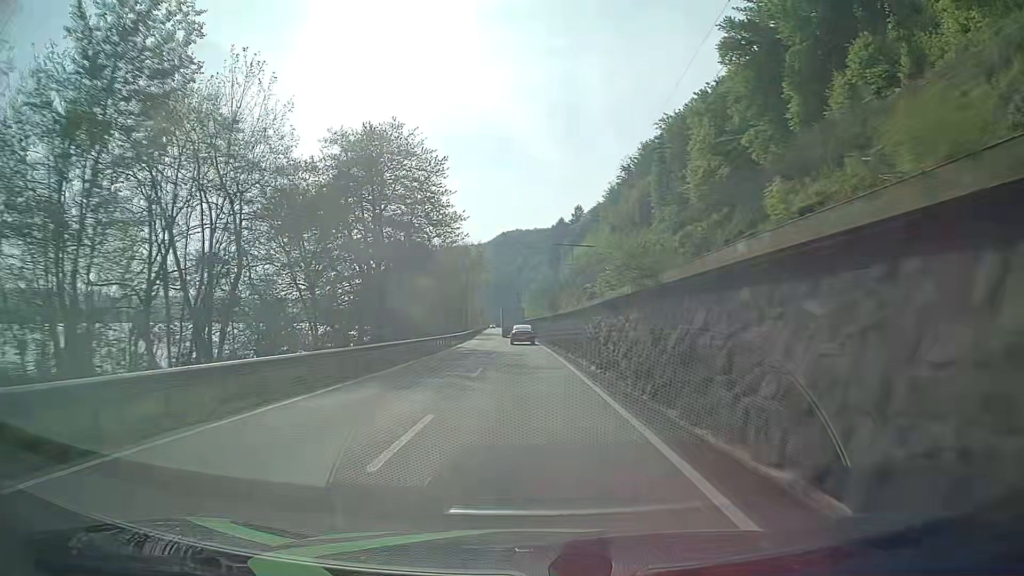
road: primary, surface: asphalt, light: Day
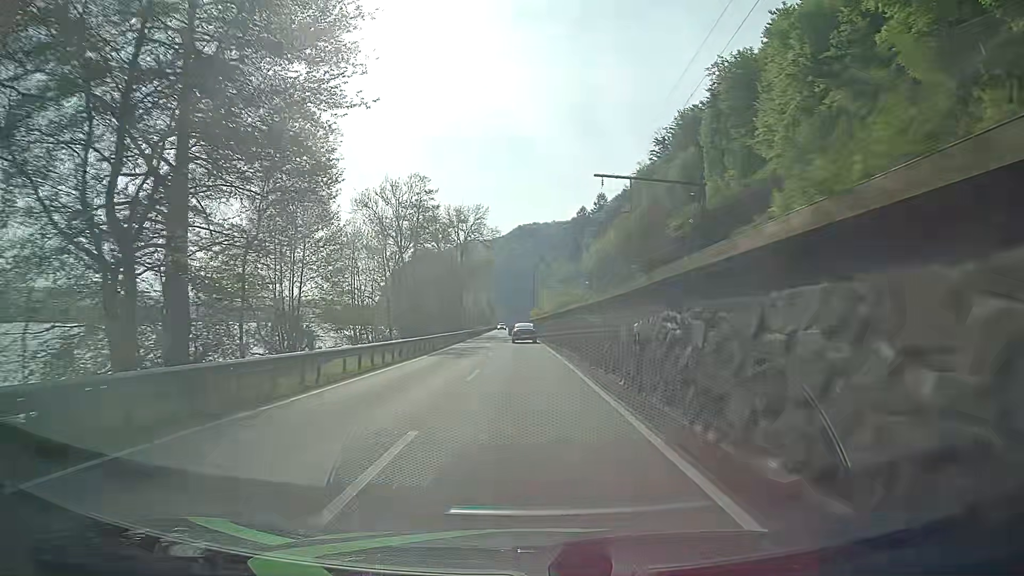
(-0.4, +37.6) m; -1°
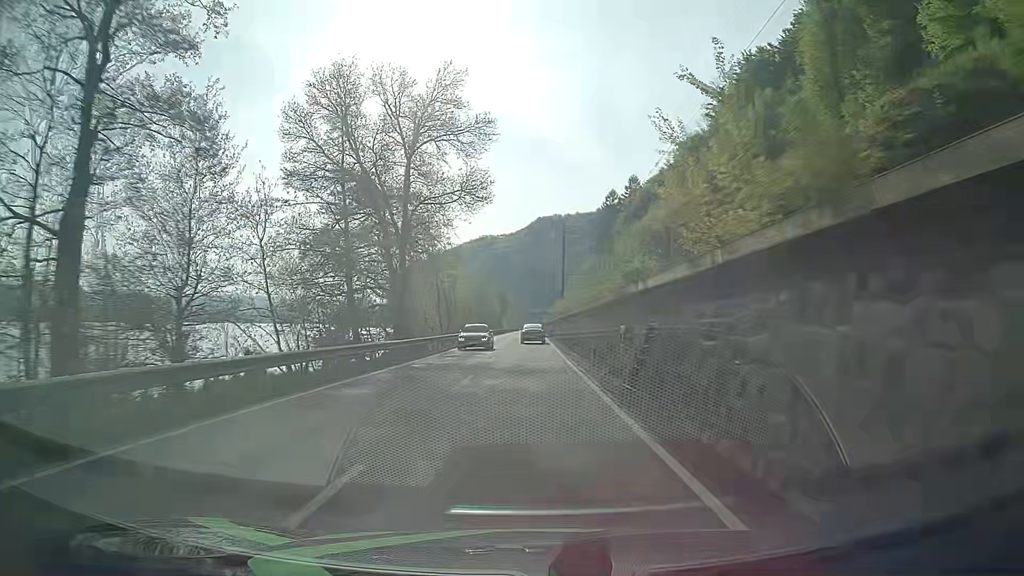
(-0.8, +50.1) m; -2°
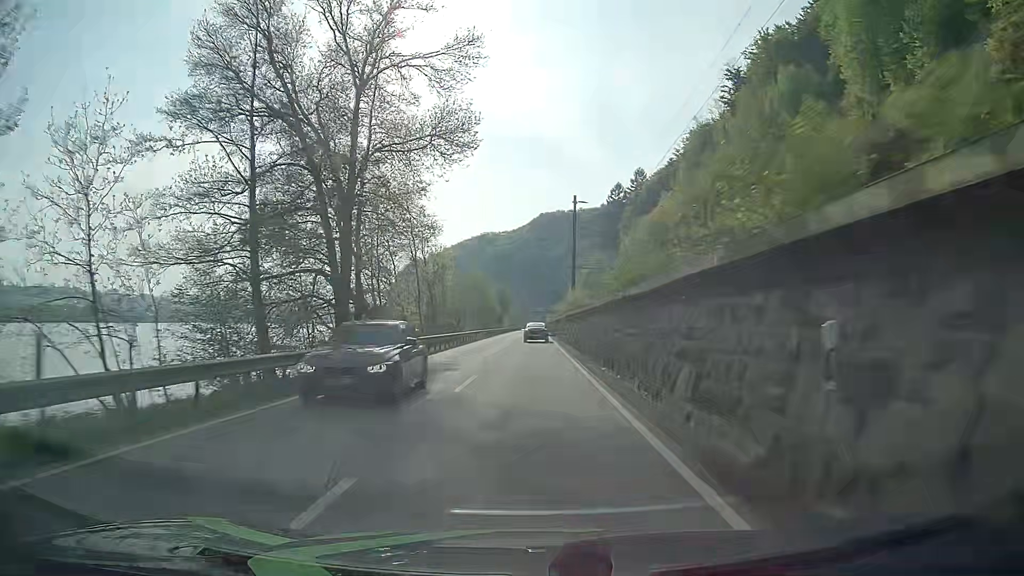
(0.0, +12.5) m; 0°
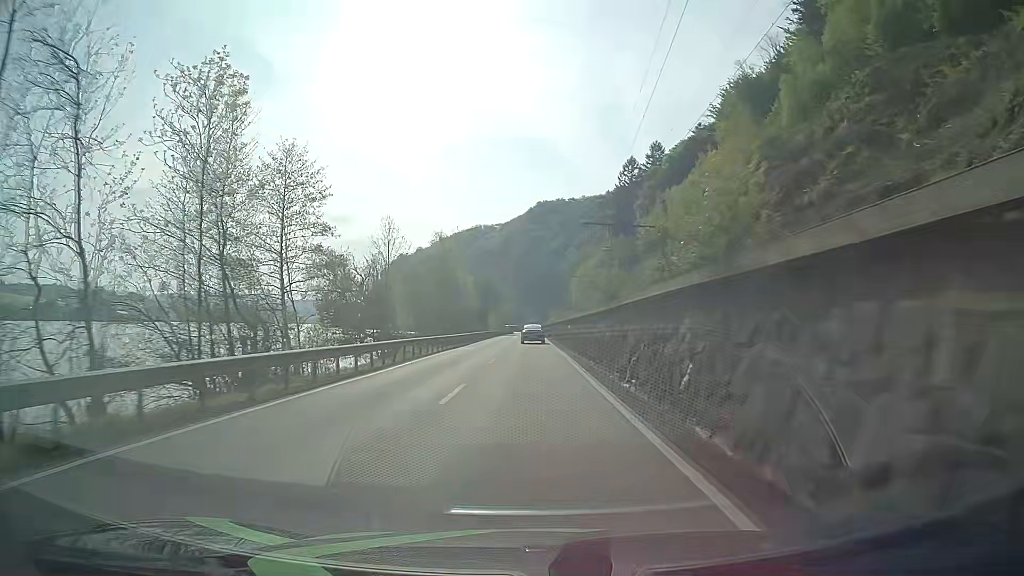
(0.0, +50.0) m; 0°
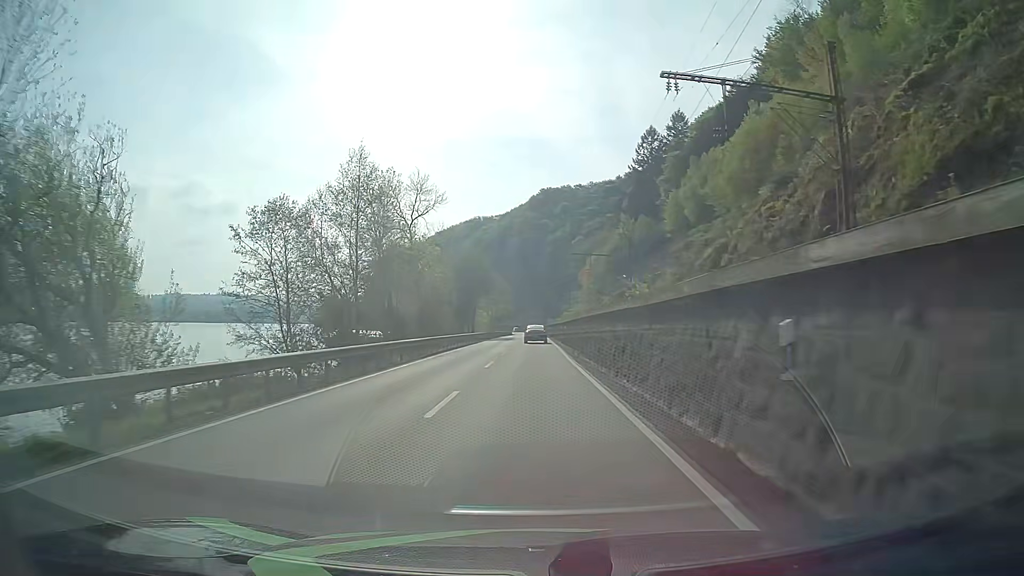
(0.0, +37.5) m; 0°
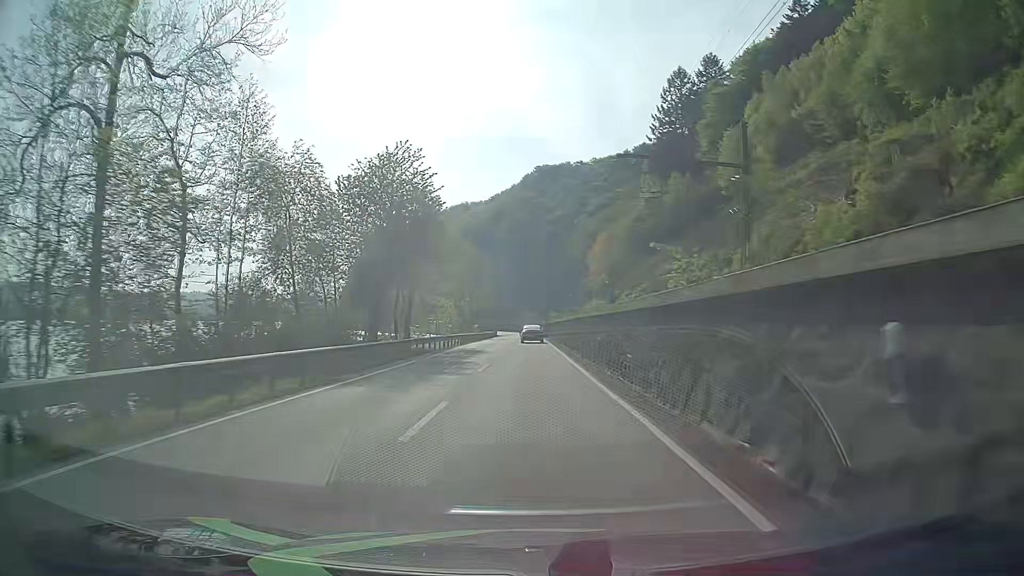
(0.0, +50.0) m; 0°
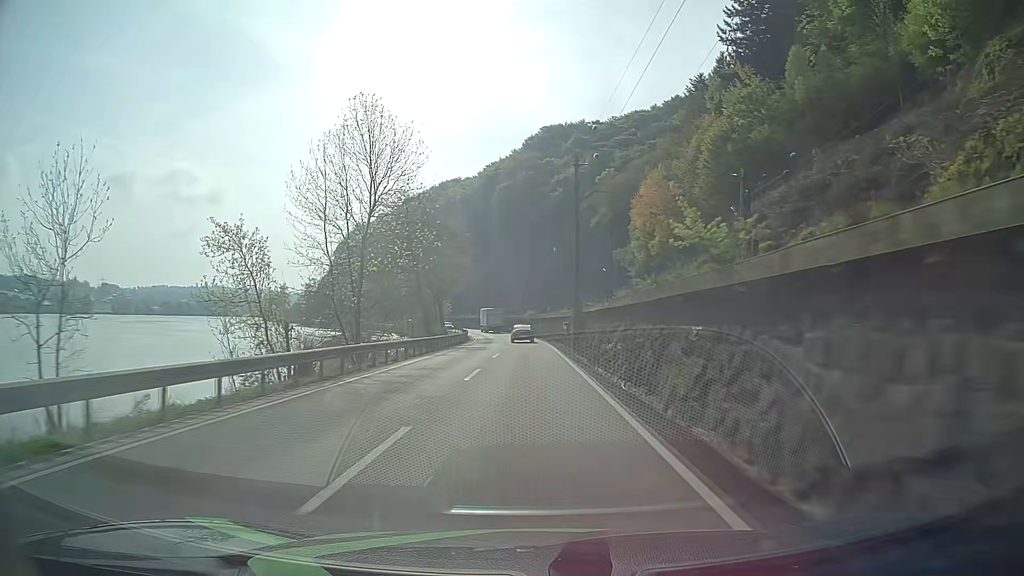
(+0.1, +62.7) m; 0°
(0, +10) (0, +20) (0, +30) (0, +40) (0, +50) (-1, +60) (-1, +70) (-2, +80) (-3, +90) (-5, +100) m
